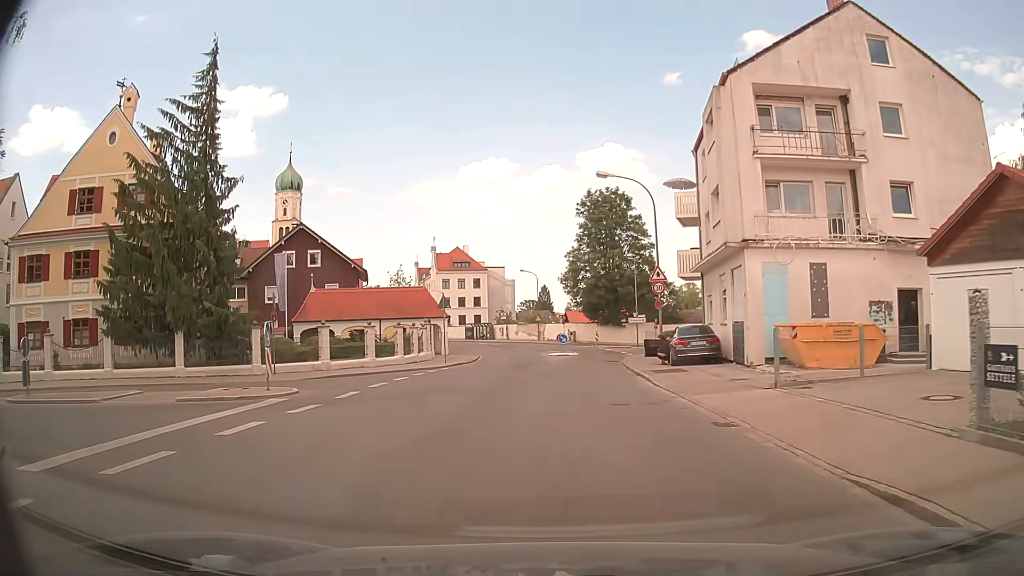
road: unclassified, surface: asphalt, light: Day
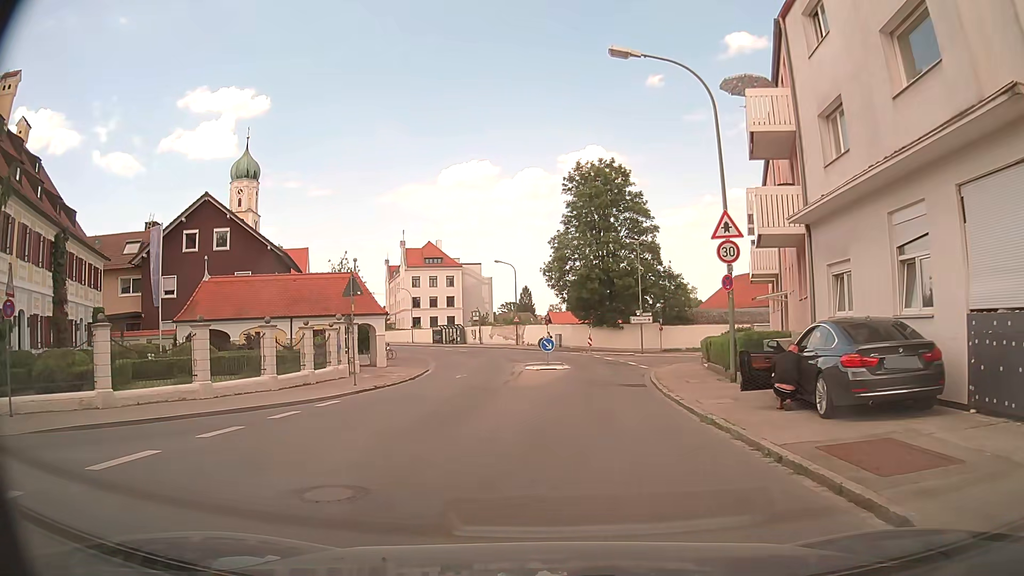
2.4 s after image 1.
(0.0, +14.6) m; +1°
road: tertiary
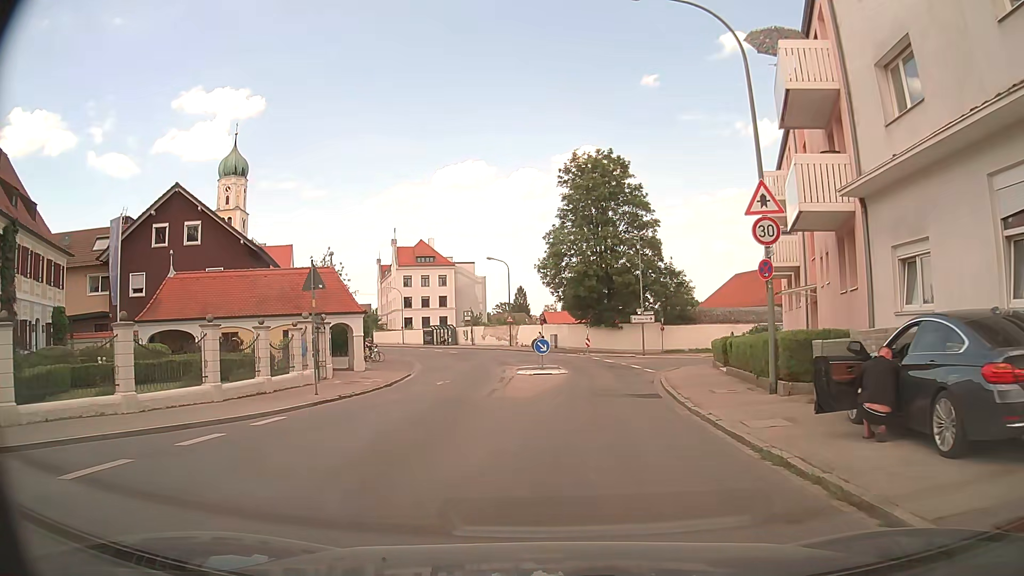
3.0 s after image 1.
(0.0, +3.4) m; 0°
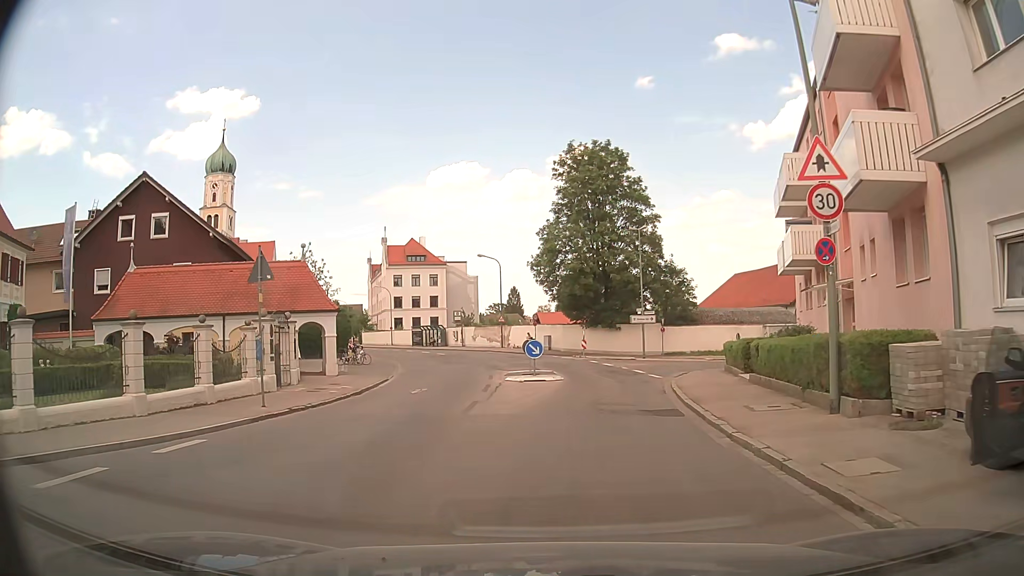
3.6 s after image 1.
(0.0, +3.3) m; 0°
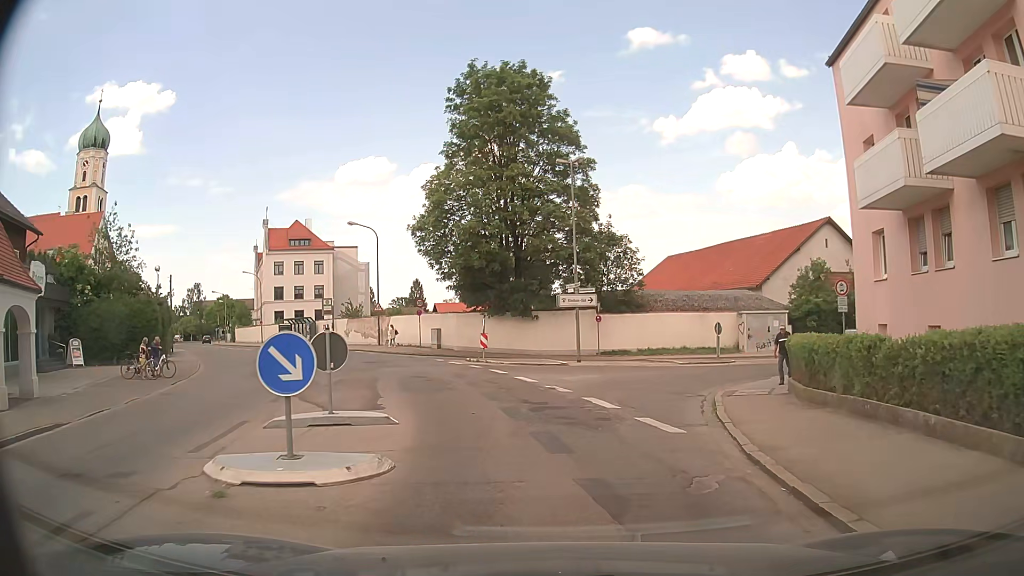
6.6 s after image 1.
(+1.3, +16.5) m; +11°
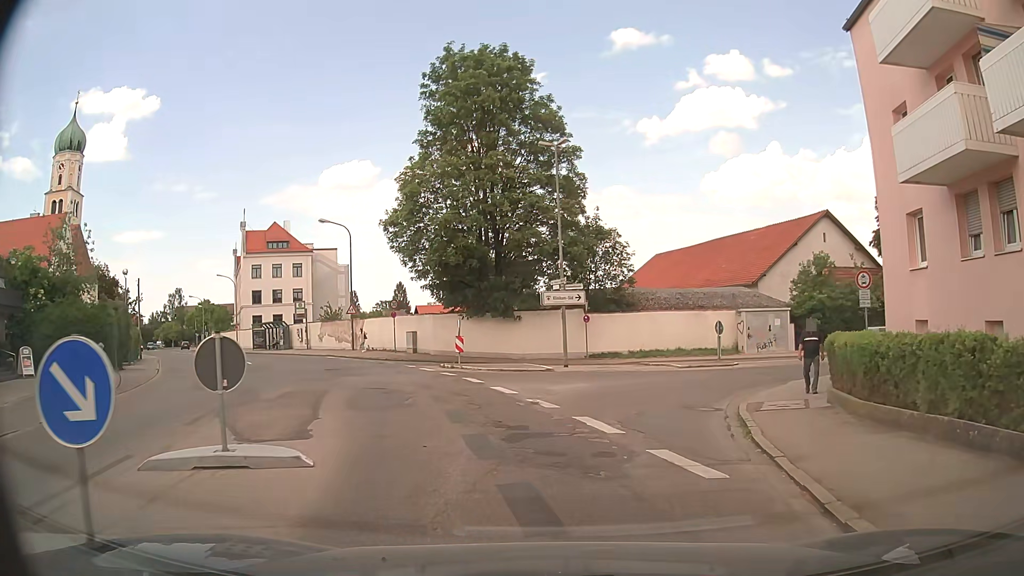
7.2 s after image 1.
(-0.1, +3.0) m; 0°
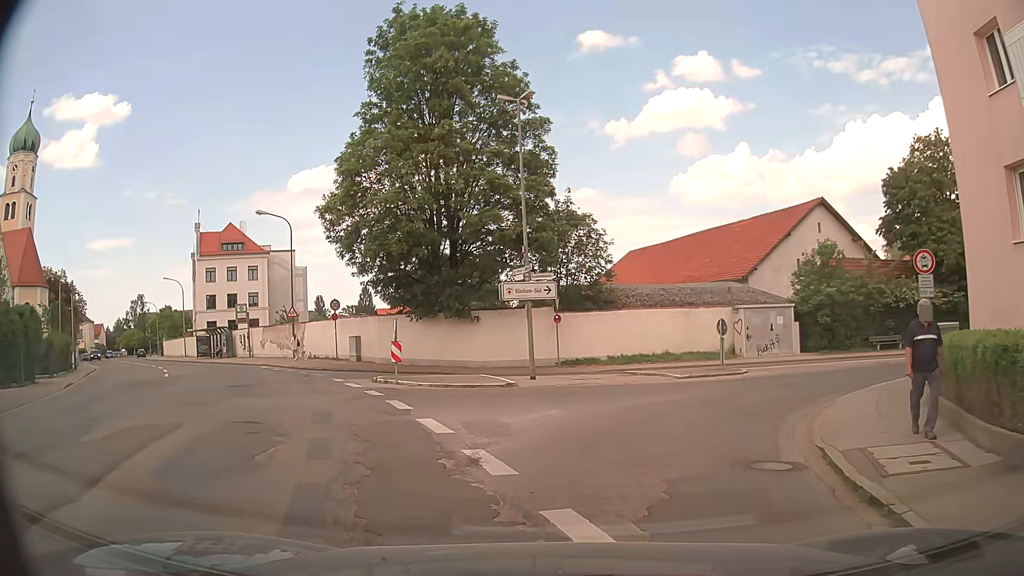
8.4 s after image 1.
(+0.1, +5.6) m; +3°
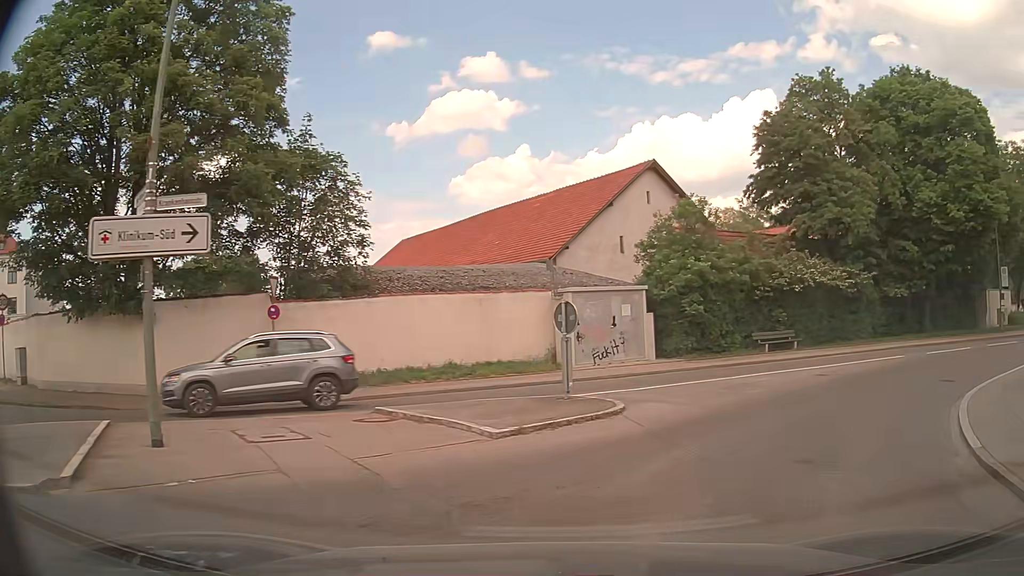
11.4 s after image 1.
(+1.0, +11.9) m; +18°
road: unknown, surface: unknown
(+3, +9) (+9, +17) (+18, +22) (+27, +26) (+37, +29) (+46, +33) (+55, +36) (+65, +39) (+74, +43) (+84, +46) m
